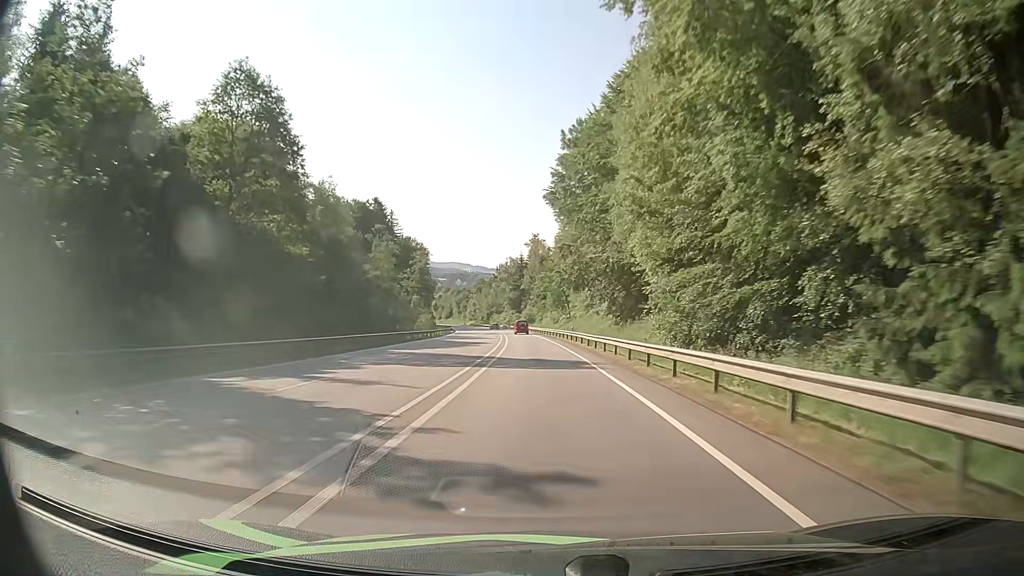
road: primary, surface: asphalt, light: Day
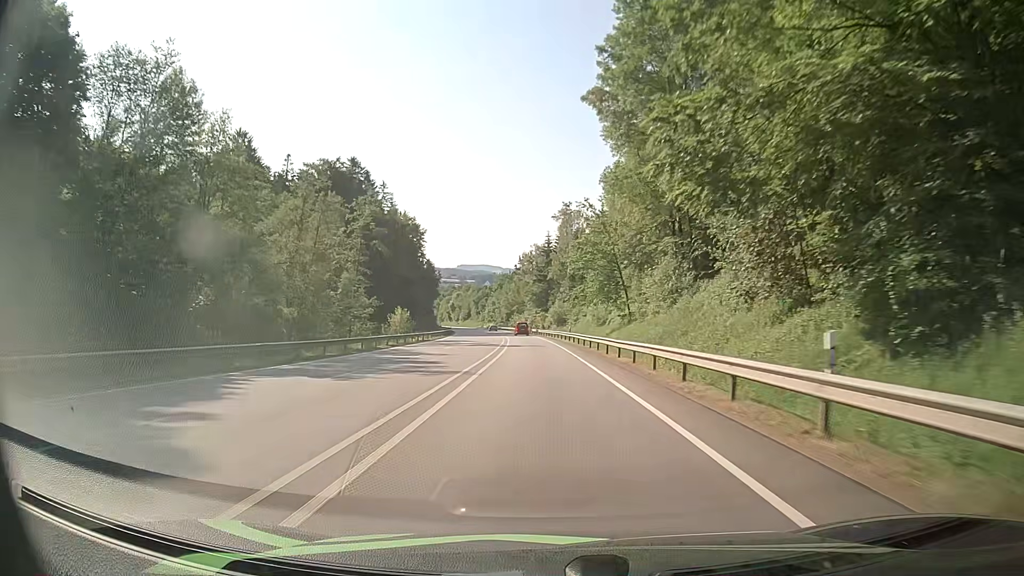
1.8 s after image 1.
(-0.8, +45.2) m; -2°
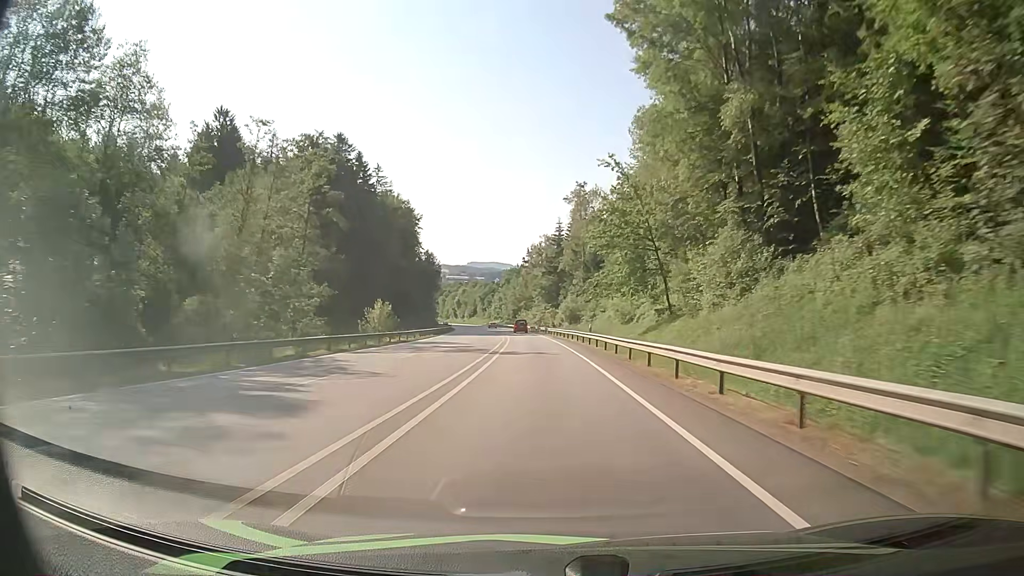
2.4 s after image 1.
(-0.1, +15.2) m; -1°
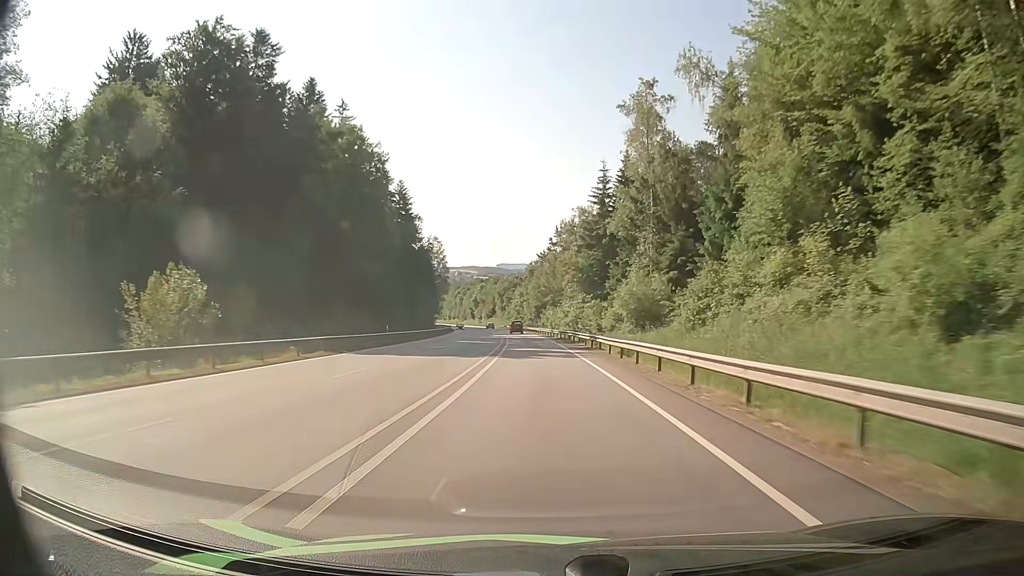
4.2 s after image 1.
(-1.0, +45.8) m; -3°
(0, +10) (0, +20) (0, +30) (-1, +40) (-1, +50) (-2, +60) (-2, +70) (-3, +80) (-4, +90) (-5, +100) m
